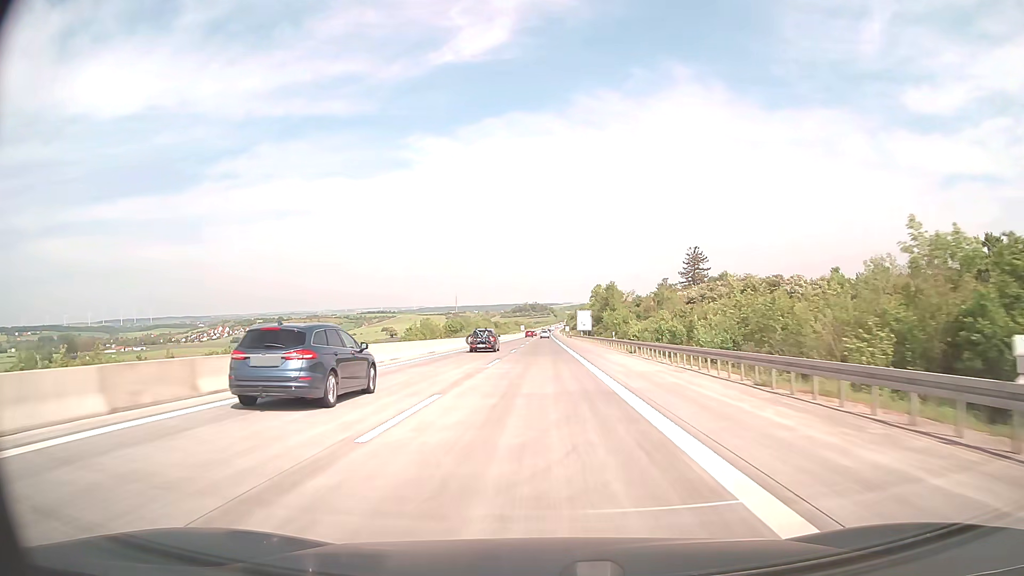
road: motorway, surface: concrete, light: Day
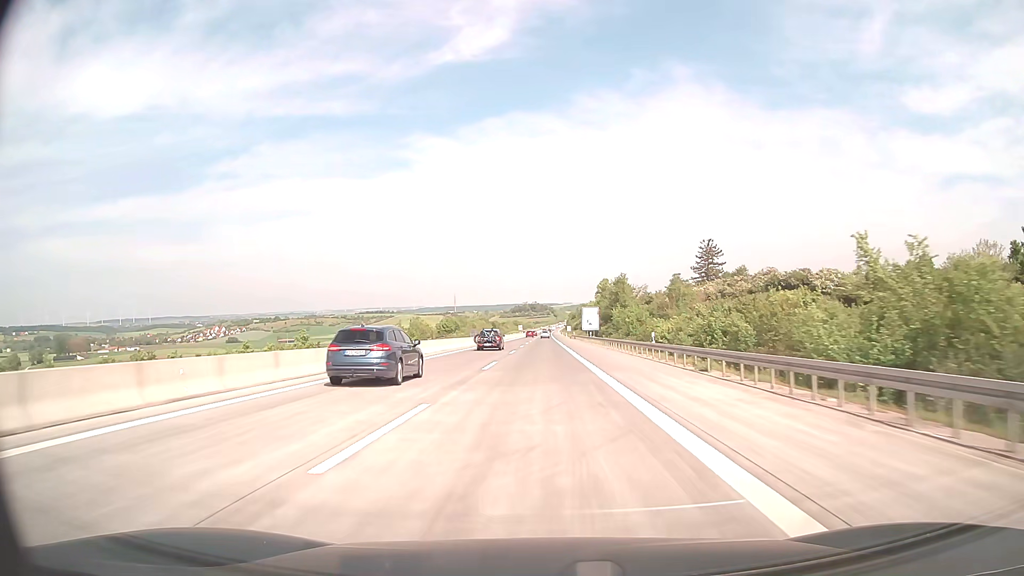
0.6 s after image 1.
(0.0, +19.8) m; 0°
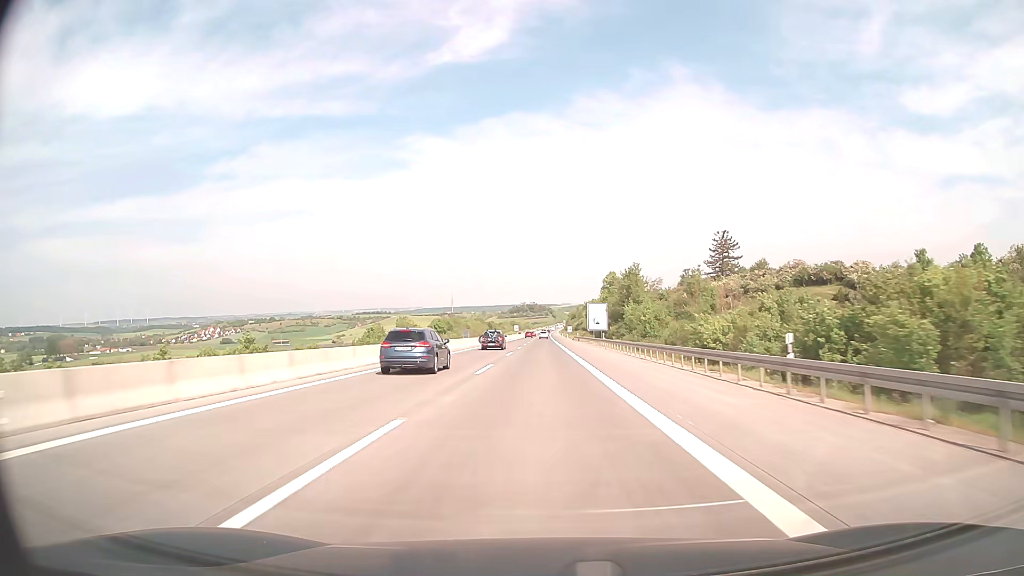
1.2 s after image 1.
(0.0, +19.8) m; 0°
(0, +10) (0, +20) (0, +30) (0, +40) (0, +50) (0, +60) (0, +70) (0, +80) (0, +90) (0, +100) m
